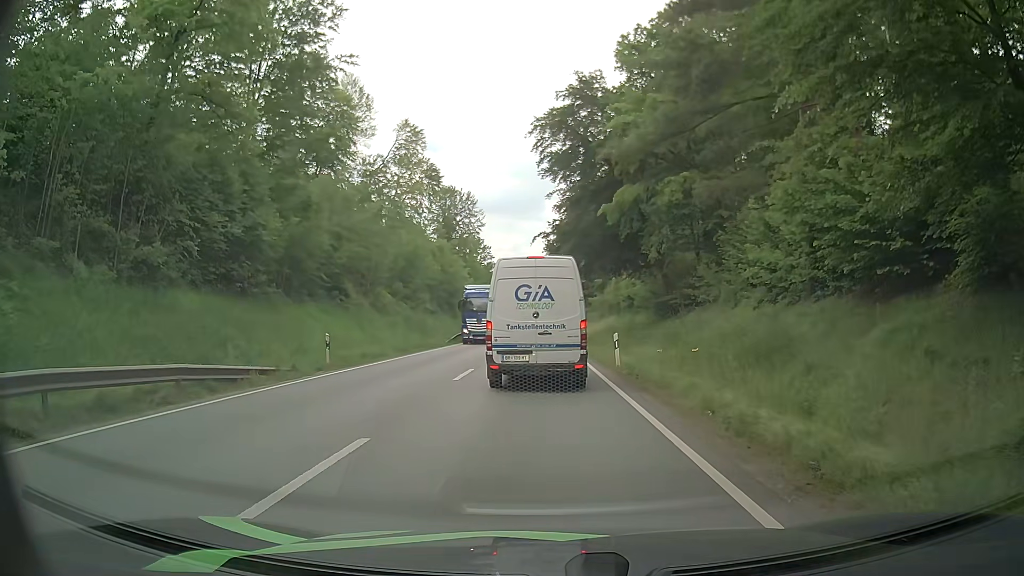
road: primary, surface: asphalt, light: Day
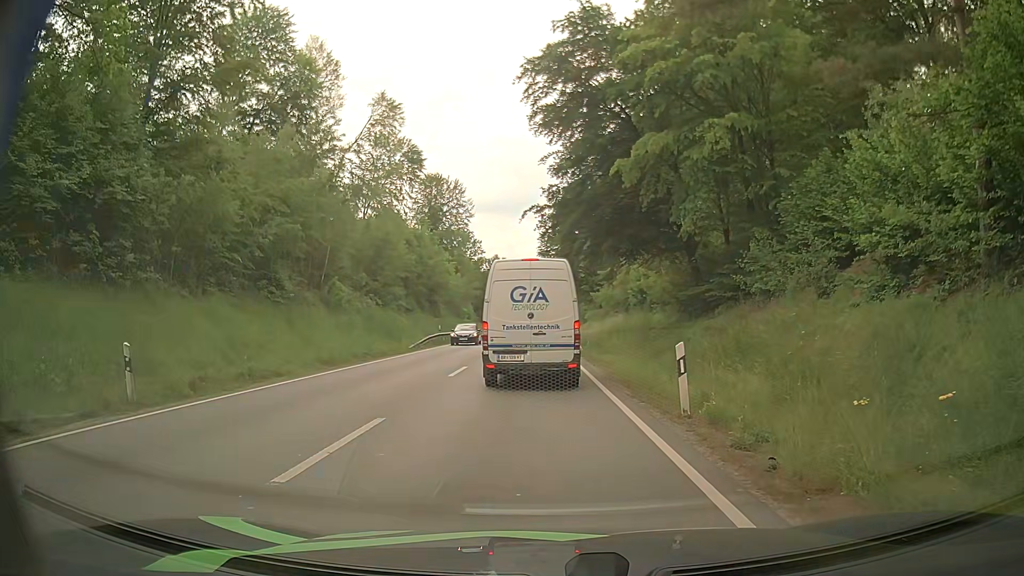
(+0.1, +10.5) m; +2°
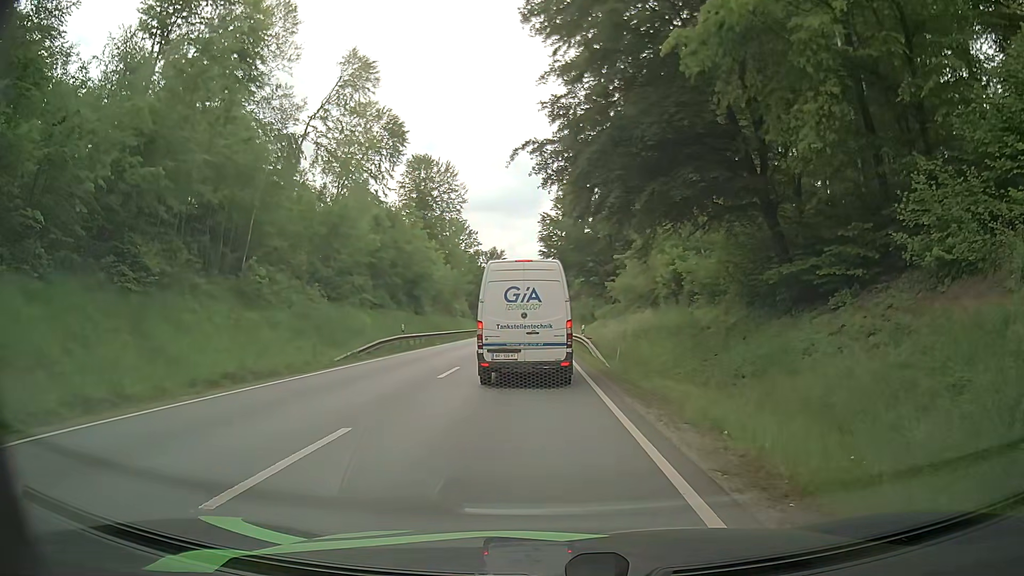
(-0.2, +12.8) m; 0°
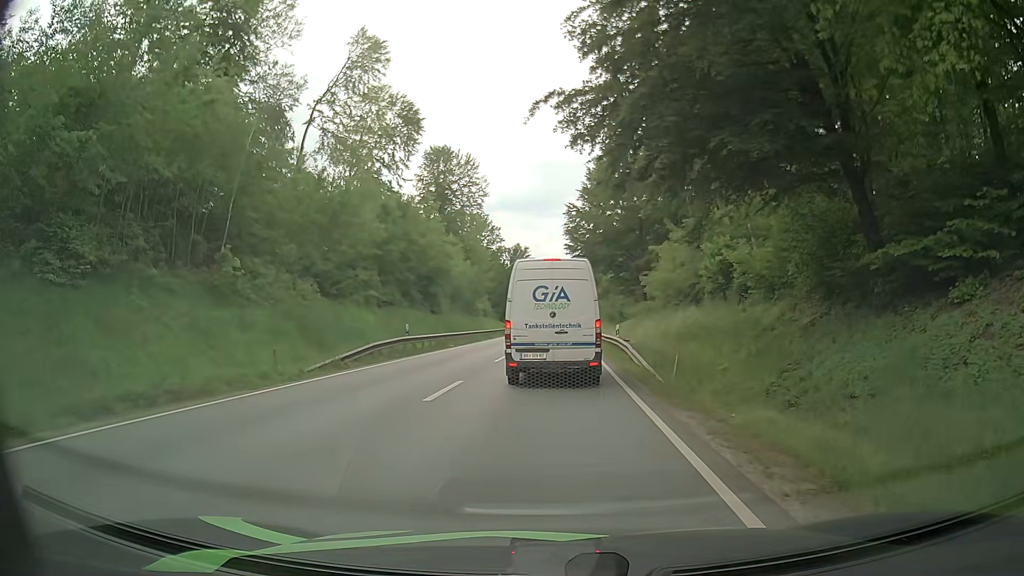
(-0.1, +5.1) m; -3°
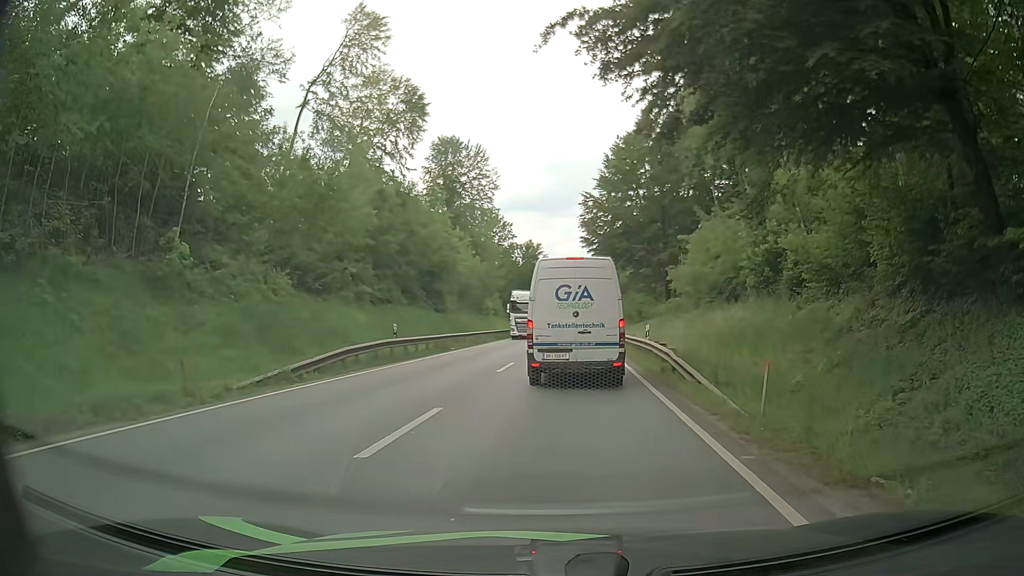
(-0.1, +5.1) m; -1°
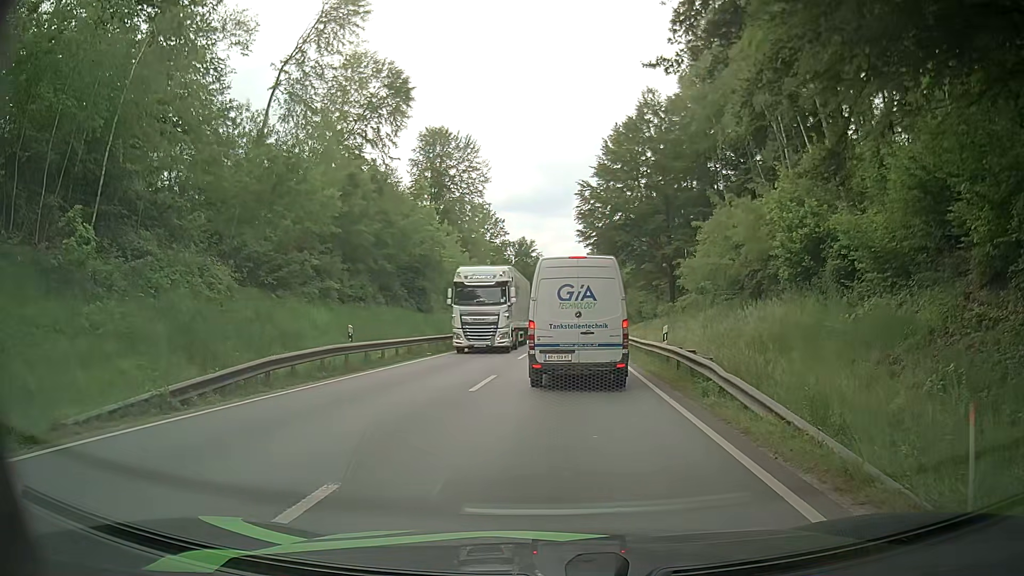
(-0.1, +5.1) m; -1°
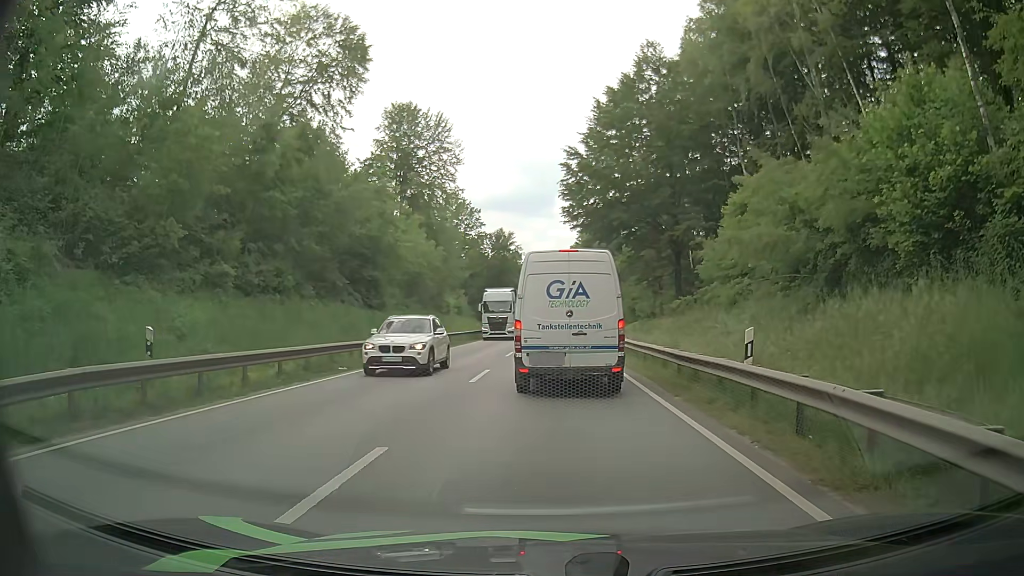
(+0.3, +10.1) m; +3°
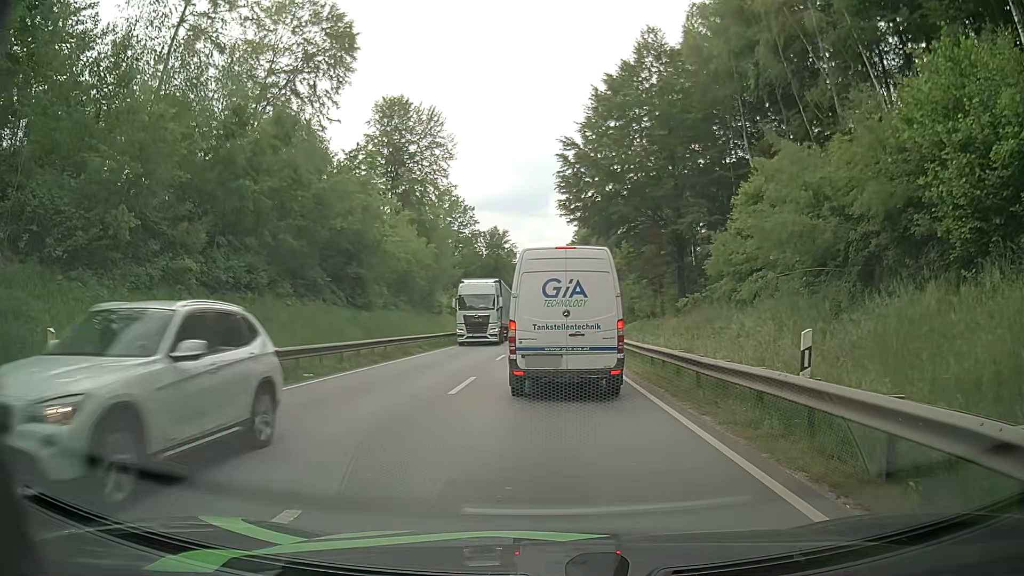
(0.0, +2.5) m; 0°
